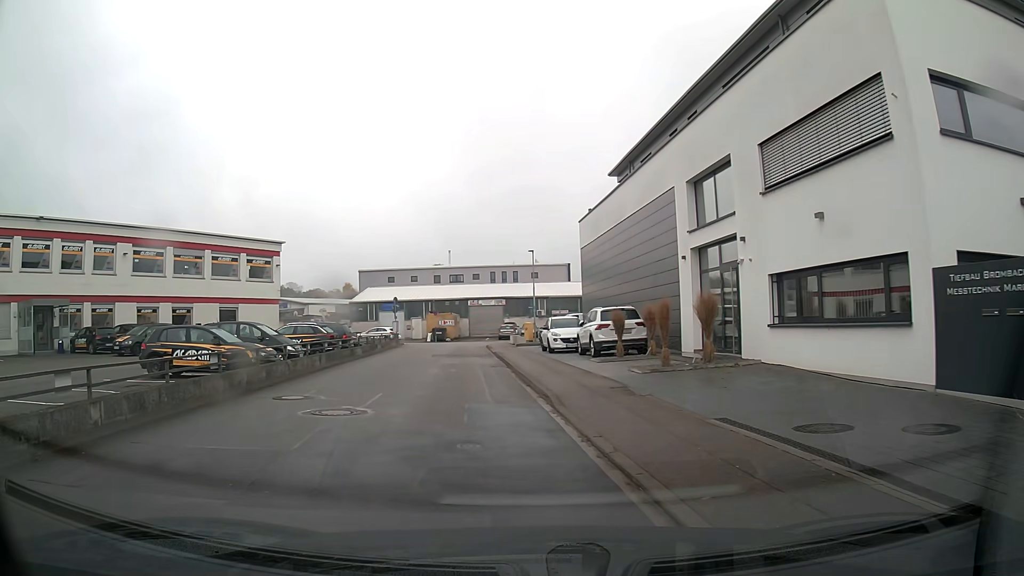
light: Day
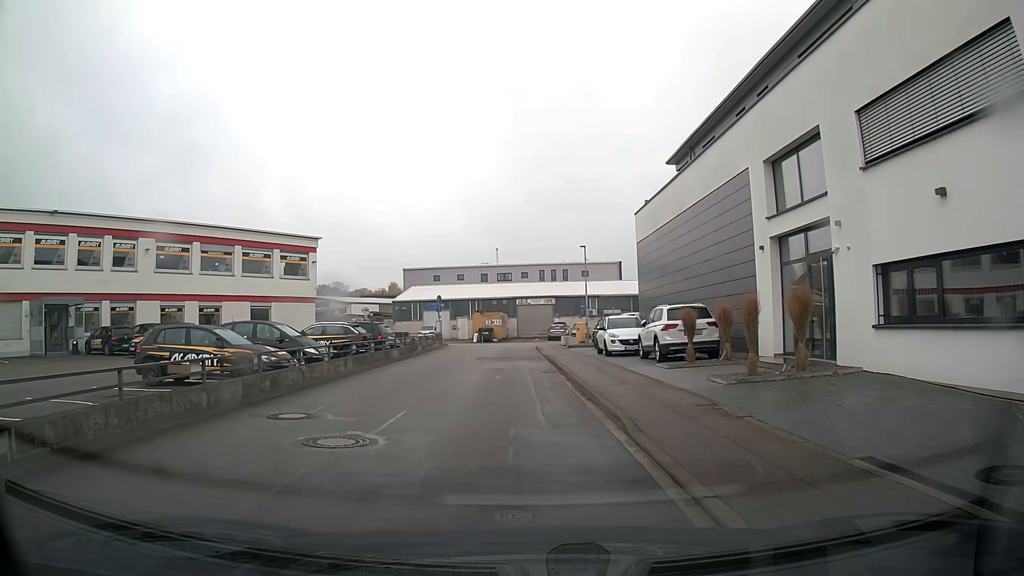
(-0.1, +2.8) m; -3°
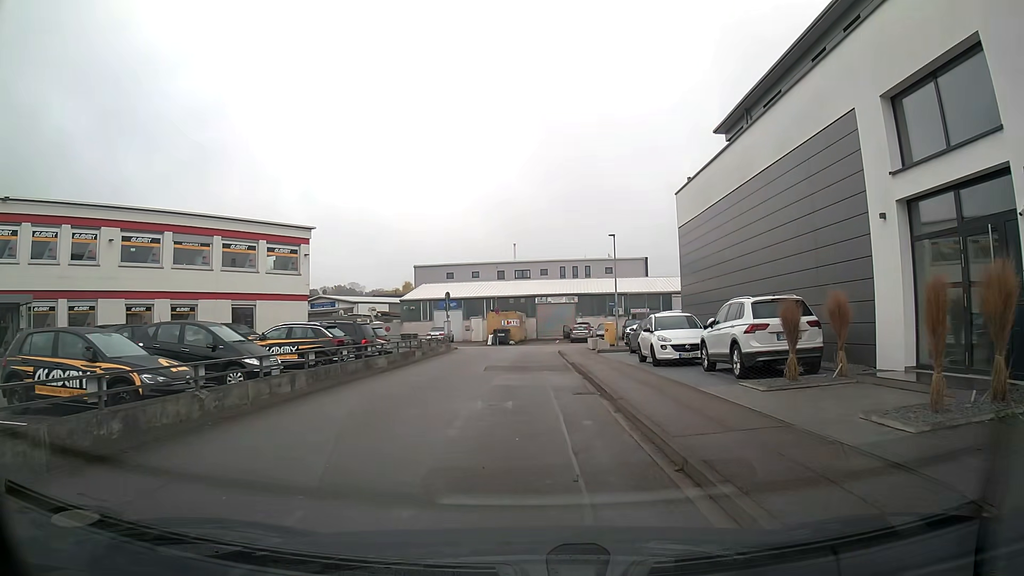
(0.0, +5.9) m; 0°
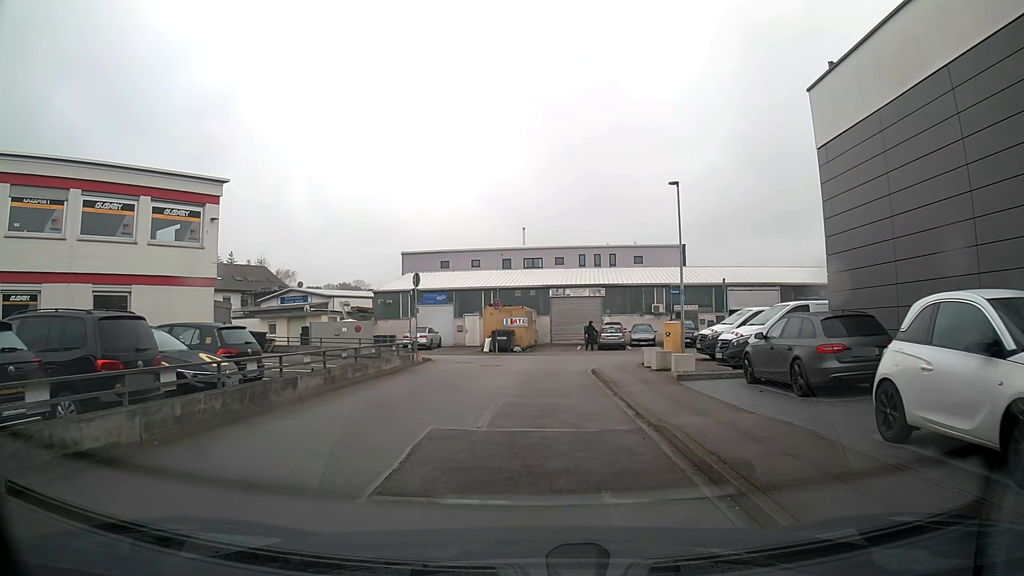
(-0.1, +15.0) m; 0°
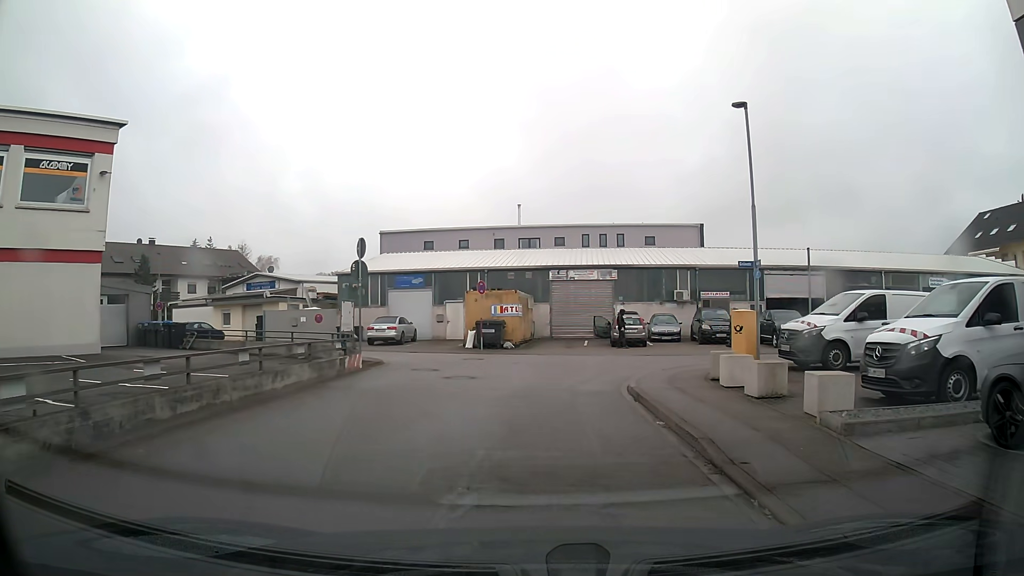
(0.0, +8.6) m; 0°
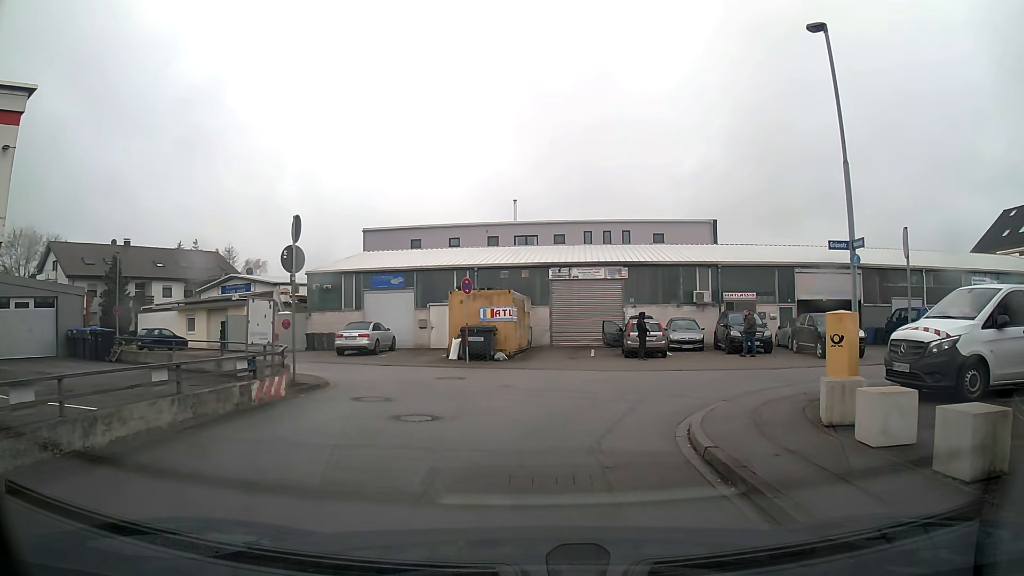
(0.0, +5.2) m; 0°
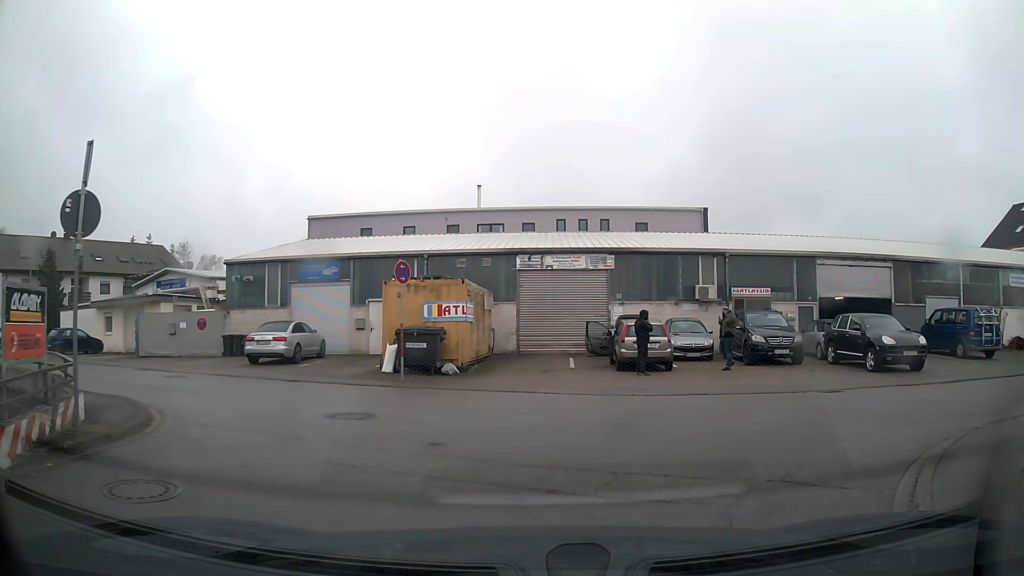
(0.0, +6.5) m; +2°
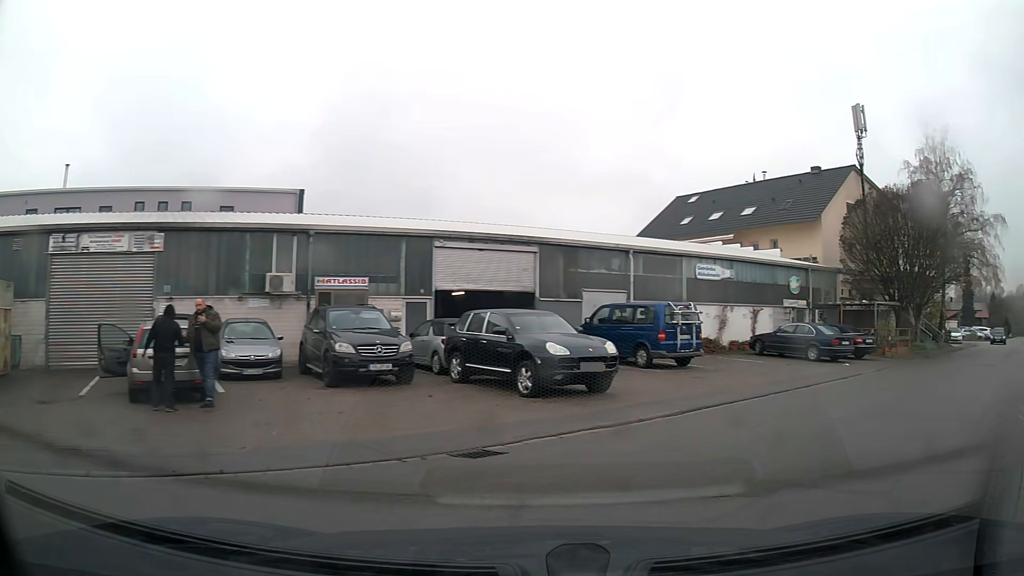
(+2.5, +6.8) m; +43°
(+4, +9) (+10, +17) (+16, +25) (+21, +33) (+27, +41) (+33, +50) (+39, +58) (+45, +66) (+51, +74) (+57, +82) m
